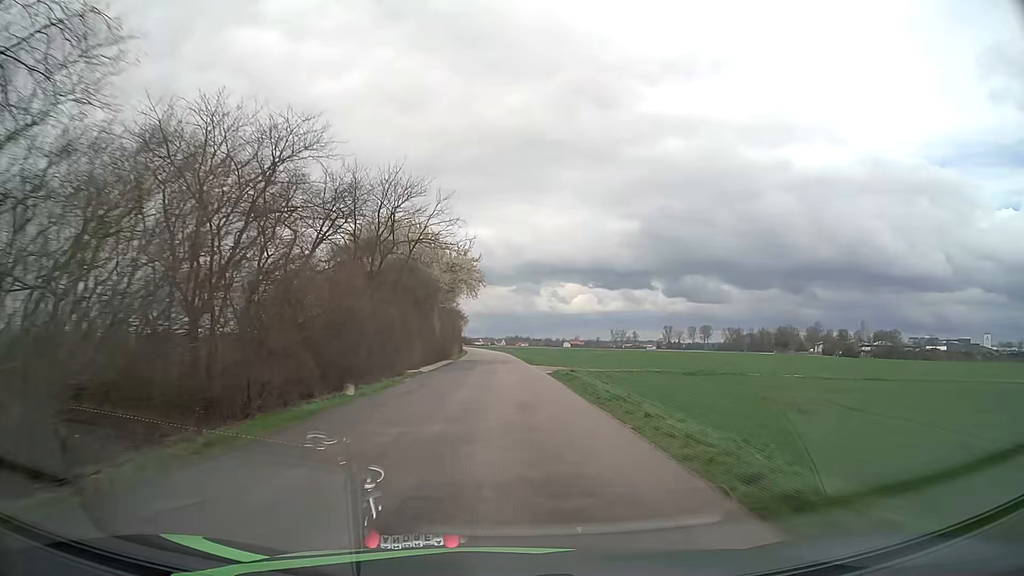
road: unclassified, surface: asphalt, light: Day
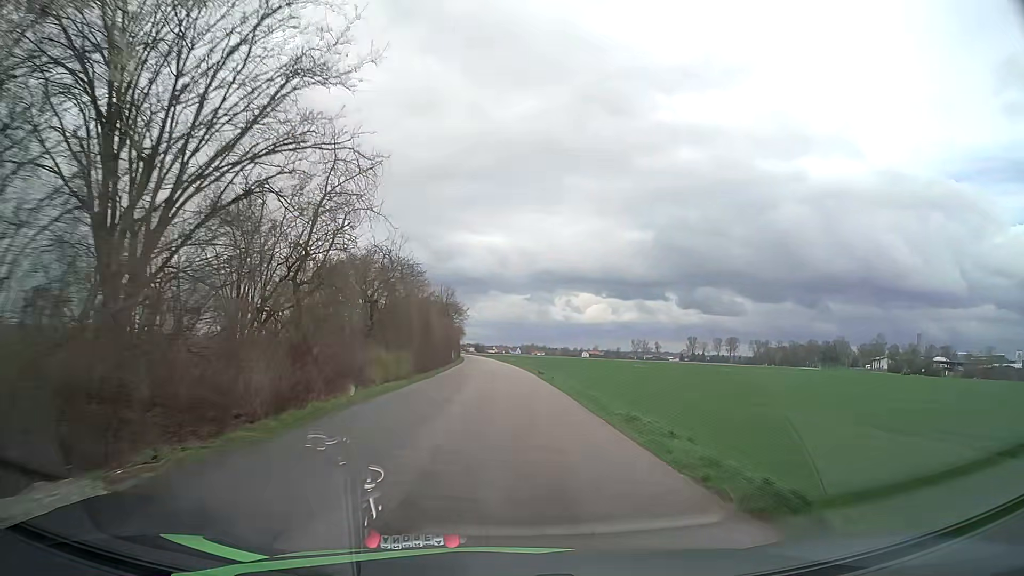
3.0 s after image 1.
(-0.6, +51.7) m; -1°
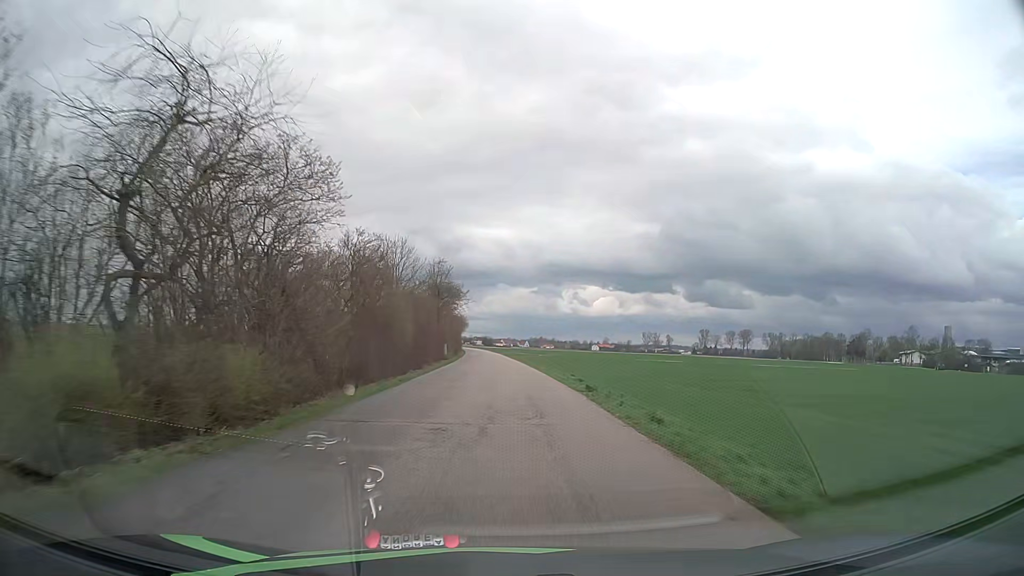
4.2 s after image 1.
(-0.2, +21.2) m; -1°
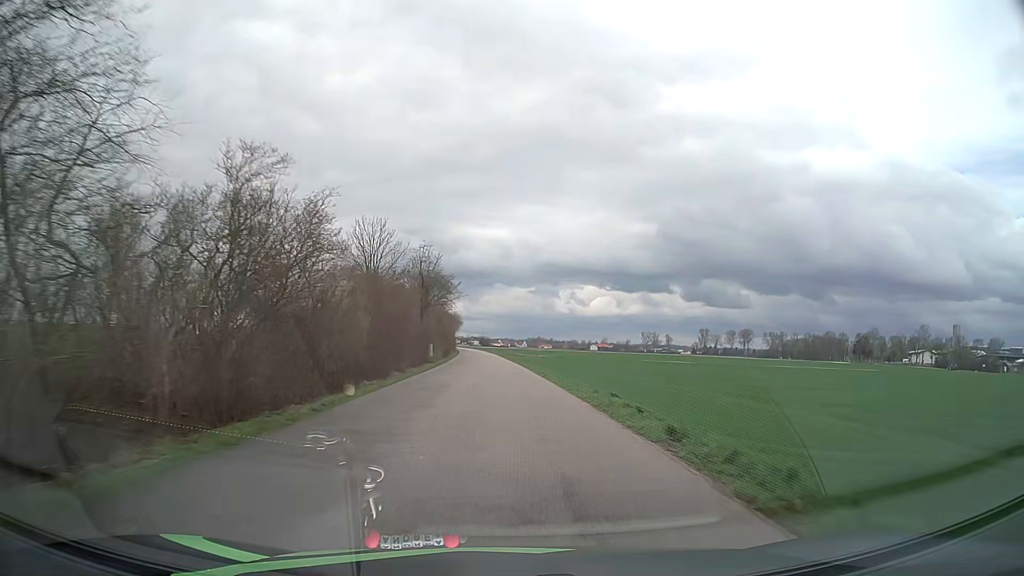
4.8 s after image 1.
(0.0, +10.8) m; 0°
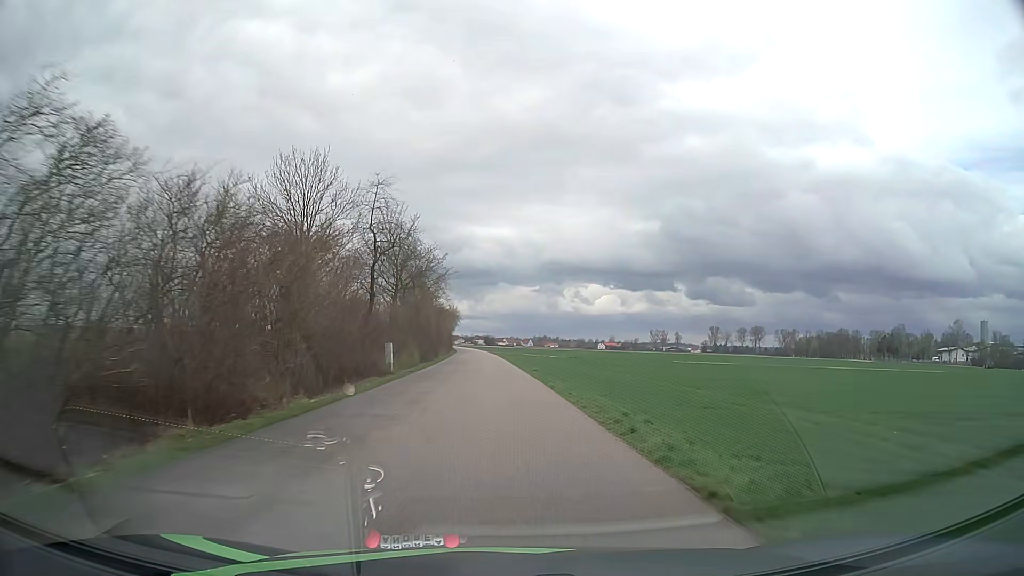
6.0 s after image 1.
(0.0, +21.8) m; 0°
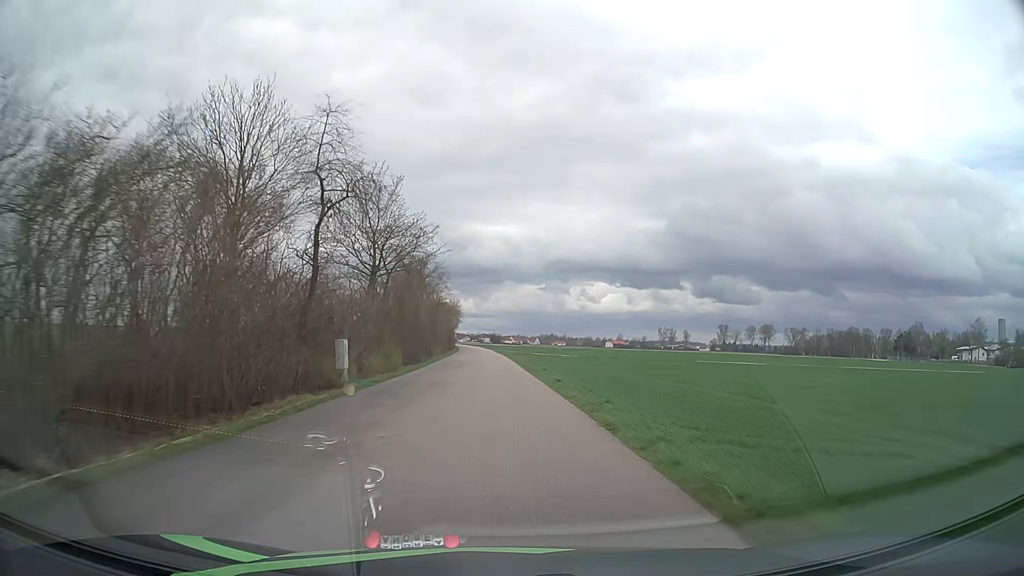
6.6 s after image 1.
(-0.1, +11.1) m; -1°
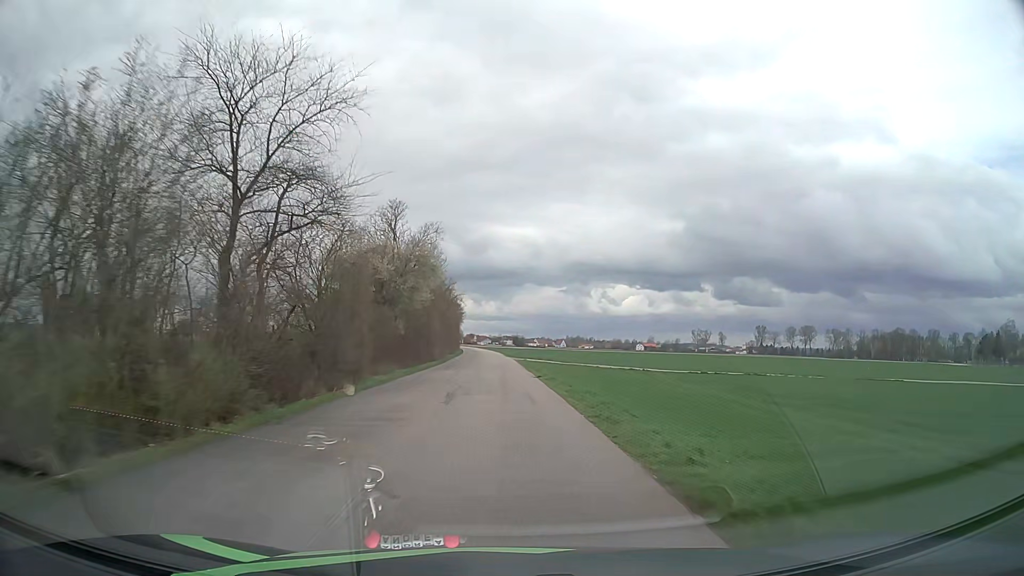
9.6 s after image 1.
(-1.1, +56.8) m; -2°
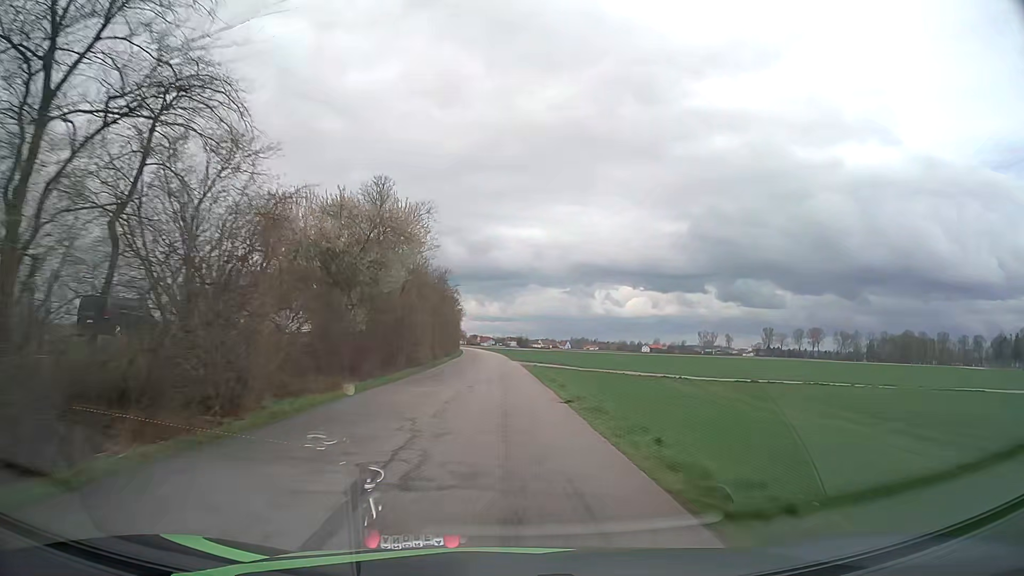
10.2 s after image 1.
(0.0, +11.6) m; 0°
(0, +10) (0, +20) (0, +30) (-1, +40) (-1, +50) (-1, +60) (-1, +70) (-2, +80) (-2, +90) (-3, +100) m
